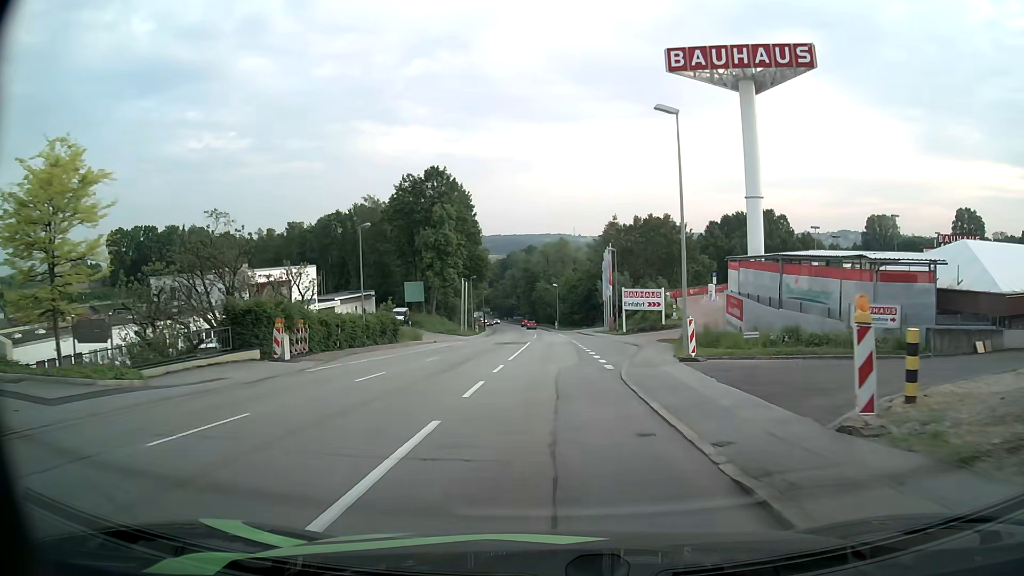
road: tertiary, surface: asphalt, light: Day
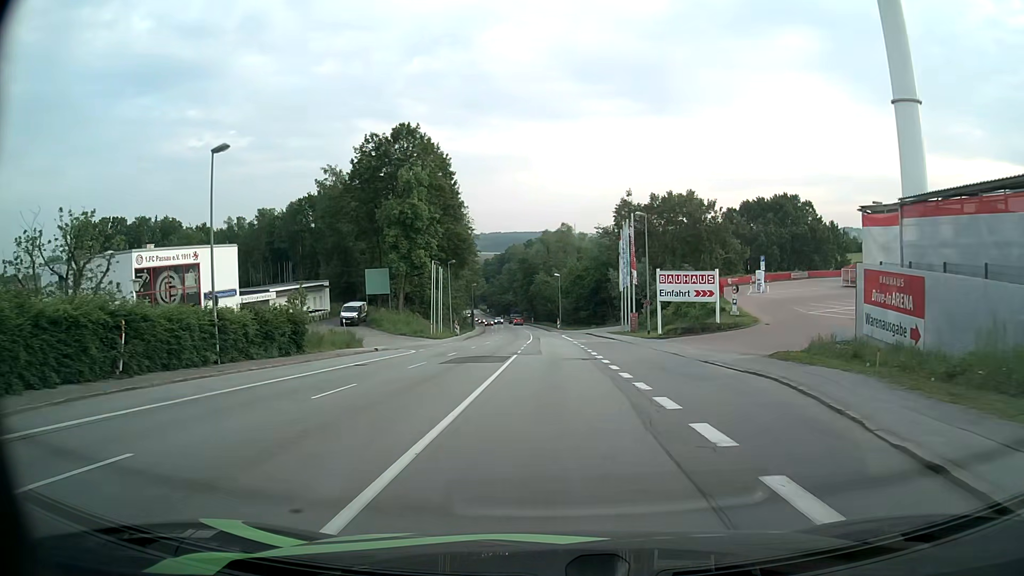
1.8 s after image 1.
(-0.2, +21.5) m; 0°
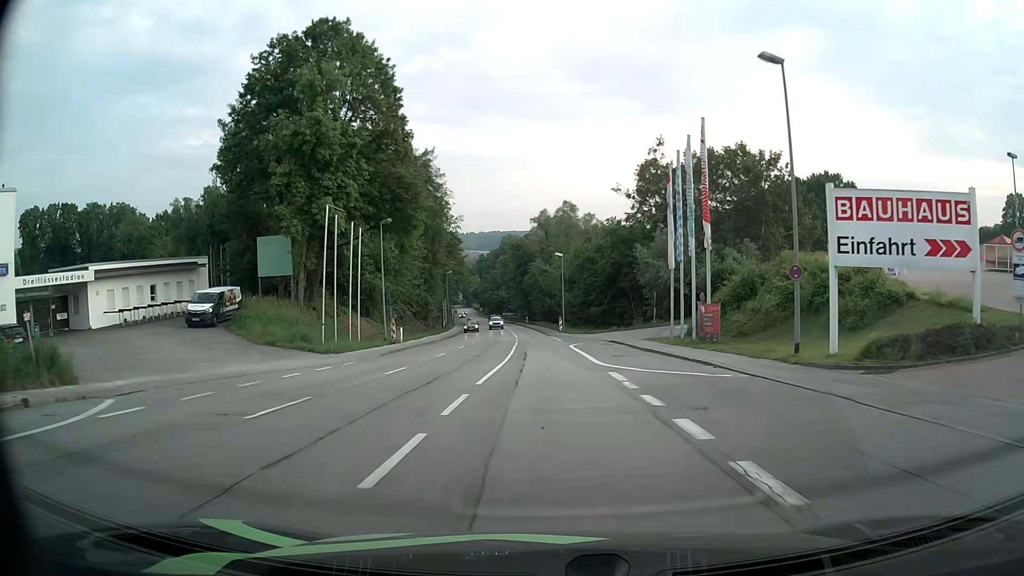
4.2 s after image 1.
(0.0, +29.5) m; 0°
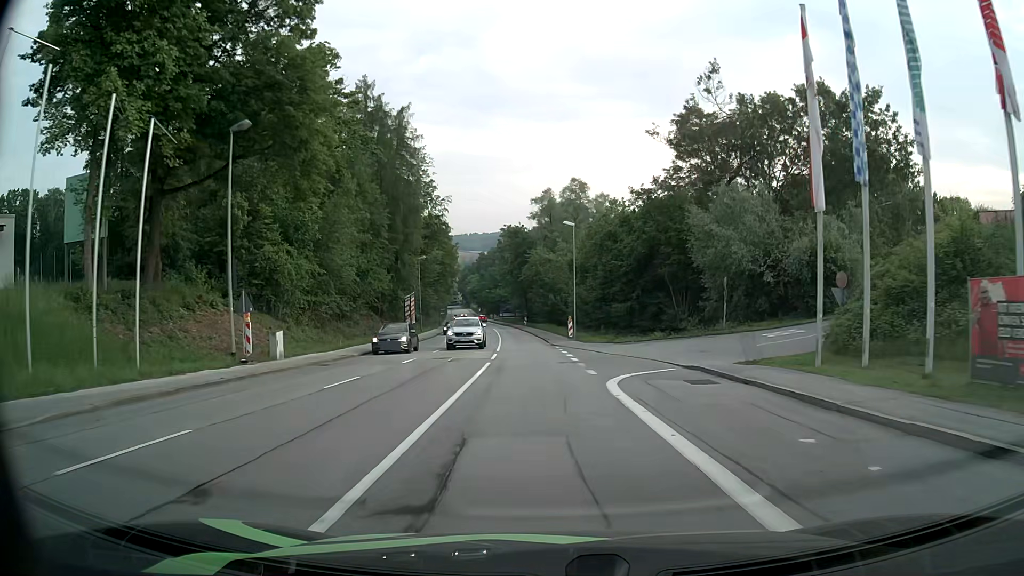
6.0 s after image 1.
(0.0, +22.8) m; 0°
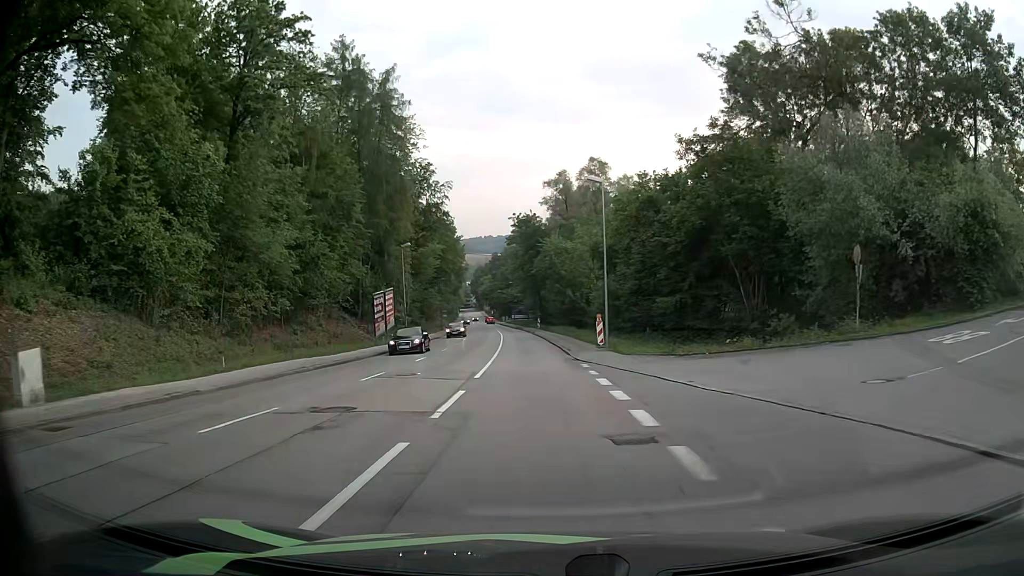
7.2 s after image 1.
(-0.1, +14.9) m; -1°
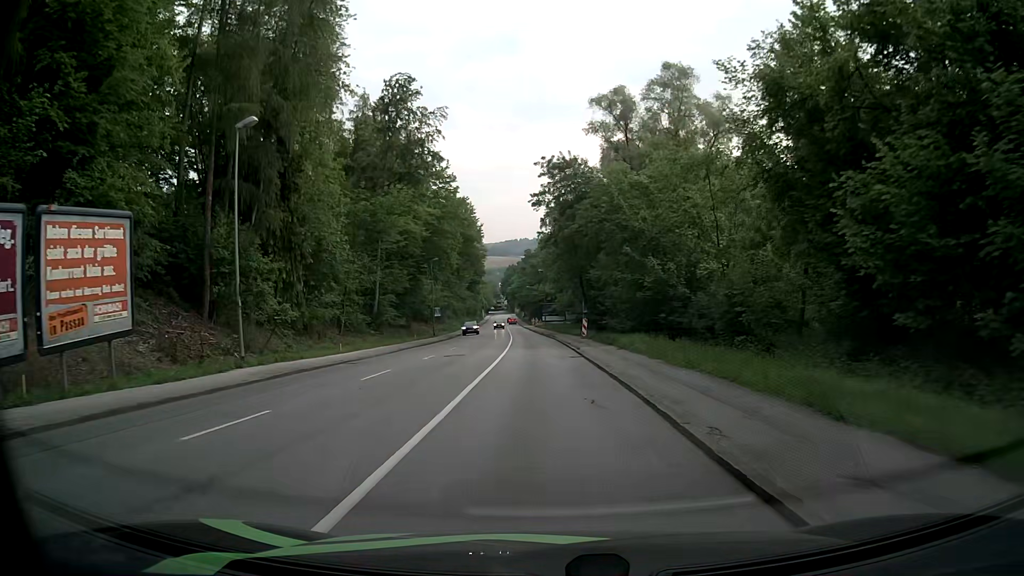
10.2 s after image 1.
(-1.2, +36.8) m; -4°
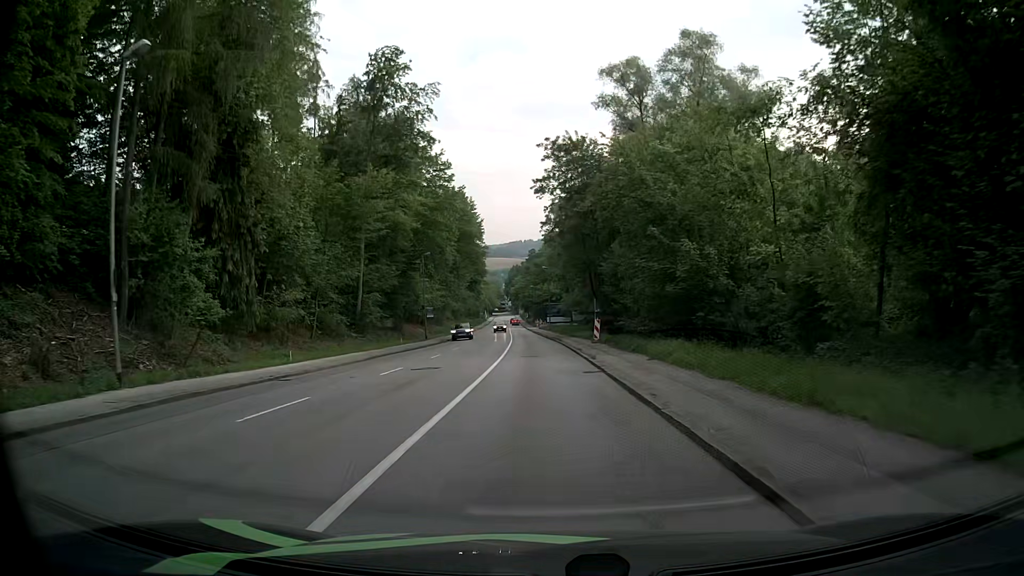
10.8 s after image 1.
(0.0, +7.3) m; +1°
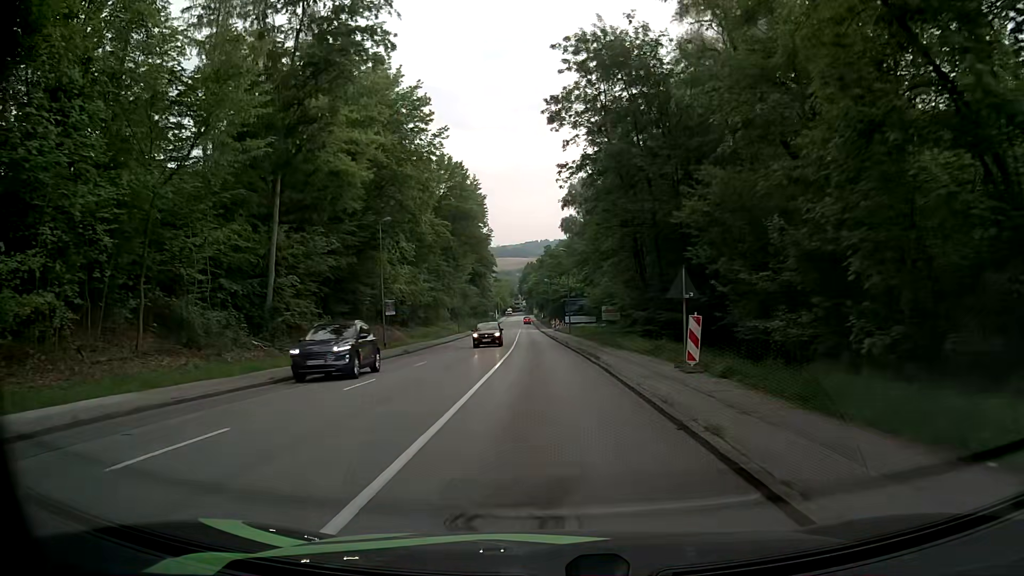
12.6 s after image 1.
(-0.5, +21.8) m; -3°
(0, +10) (0, +20) (0, +30) (0, +40) (0, +50) (-1, +60) (-1, +70) (-1, +80) (-2, +90) (-2, +100) m
